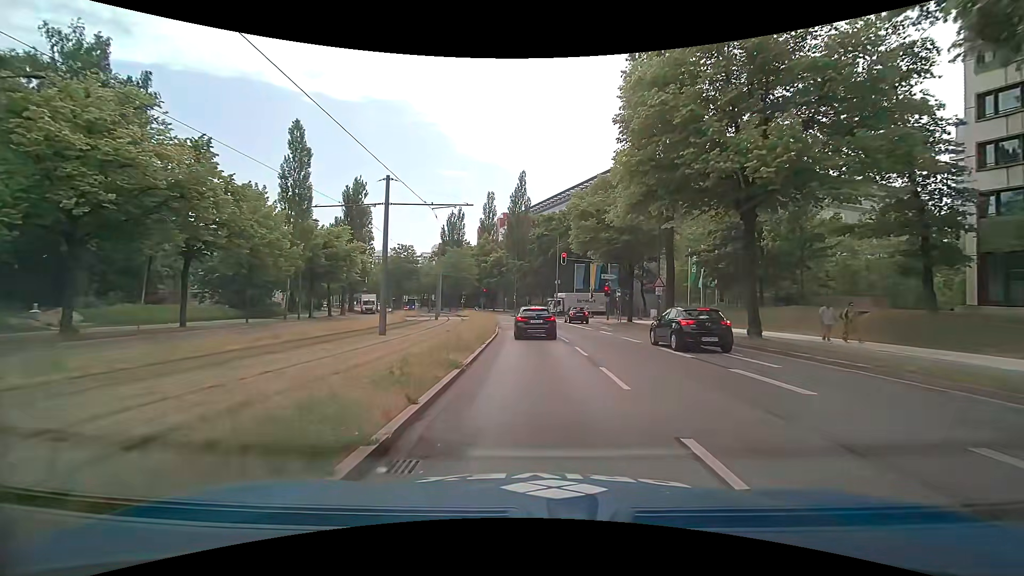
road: secondary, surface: asphalt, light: Day
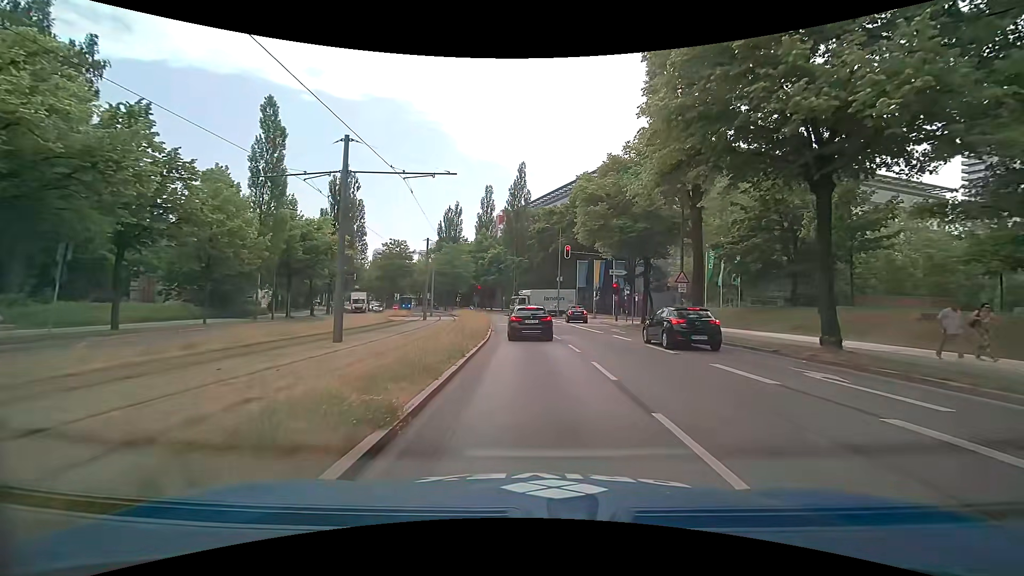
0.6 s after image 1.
(0.0, +4.9) m; 0°
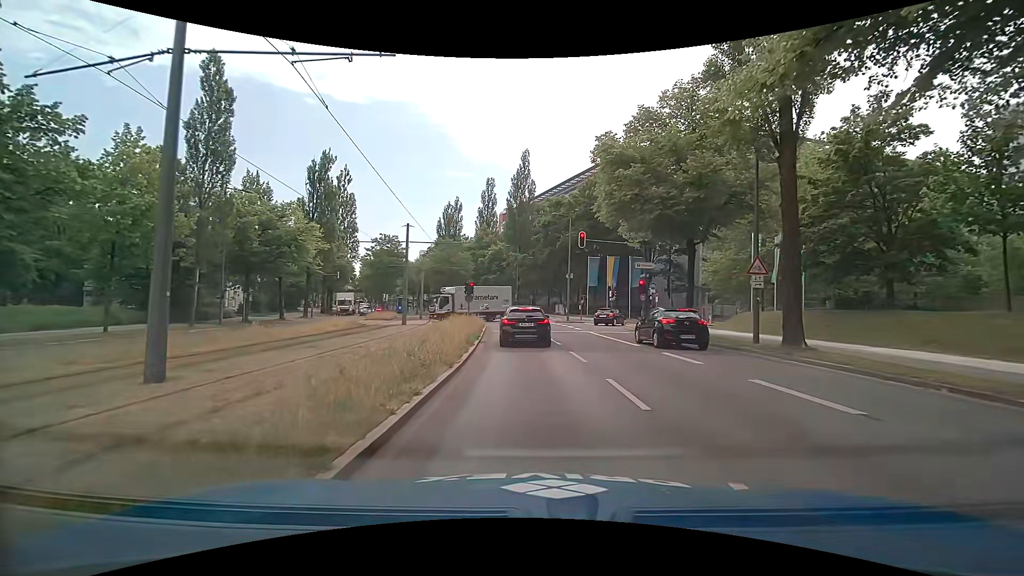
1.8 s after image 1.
(0.0, +8.2) m; 0°
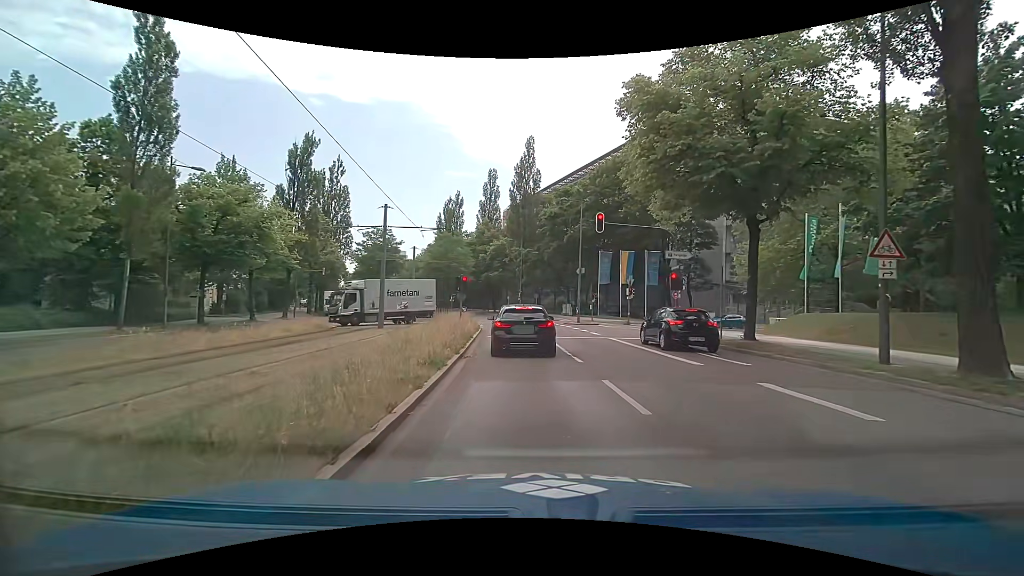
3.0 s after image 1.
(-0.1, +6.2) m; -2°
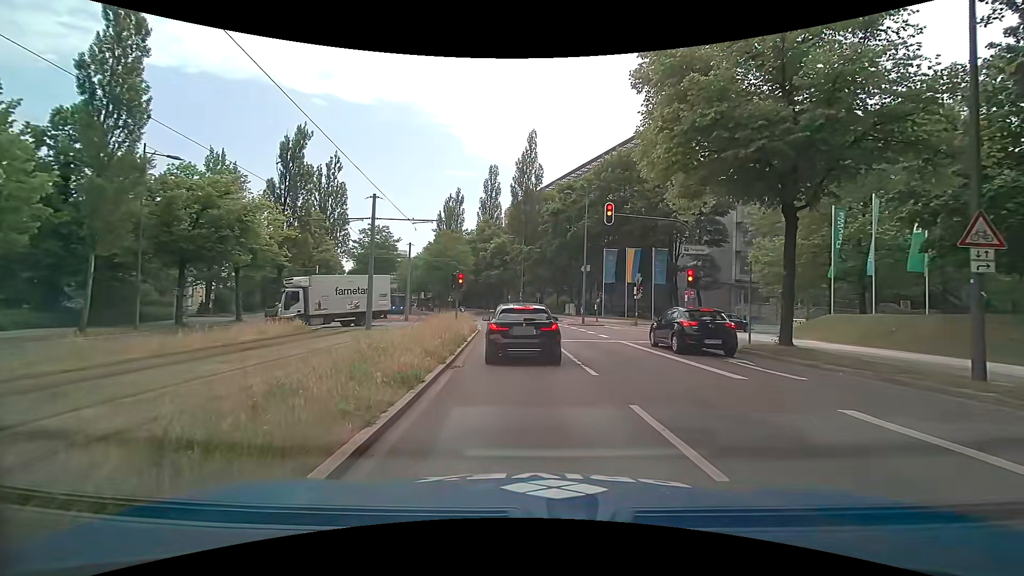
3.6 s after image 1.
(0.0, +2.3) m; +2°
